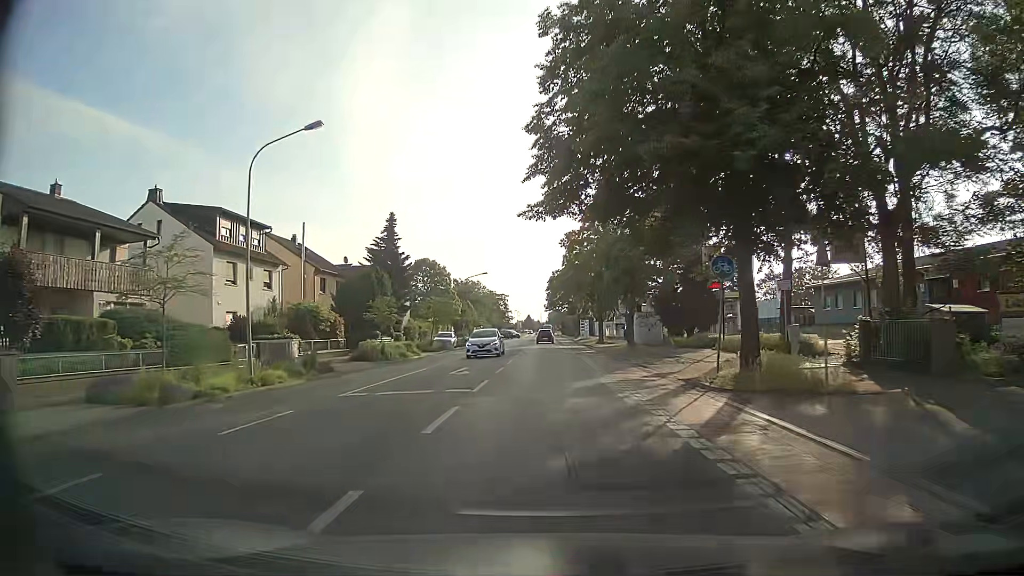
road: tertiary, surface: asphalt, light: Day
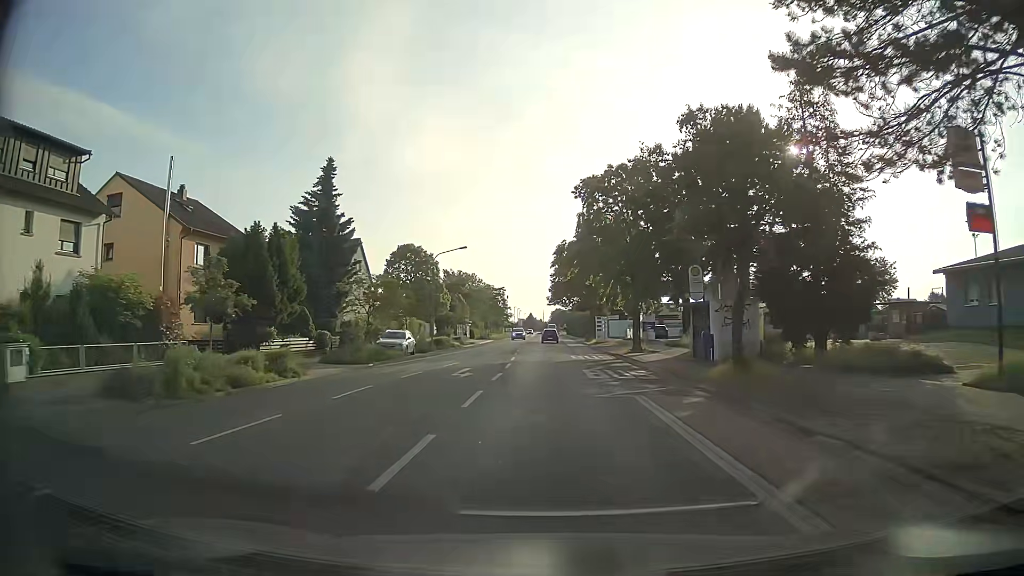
(-0.1, +21.3) m; 0°
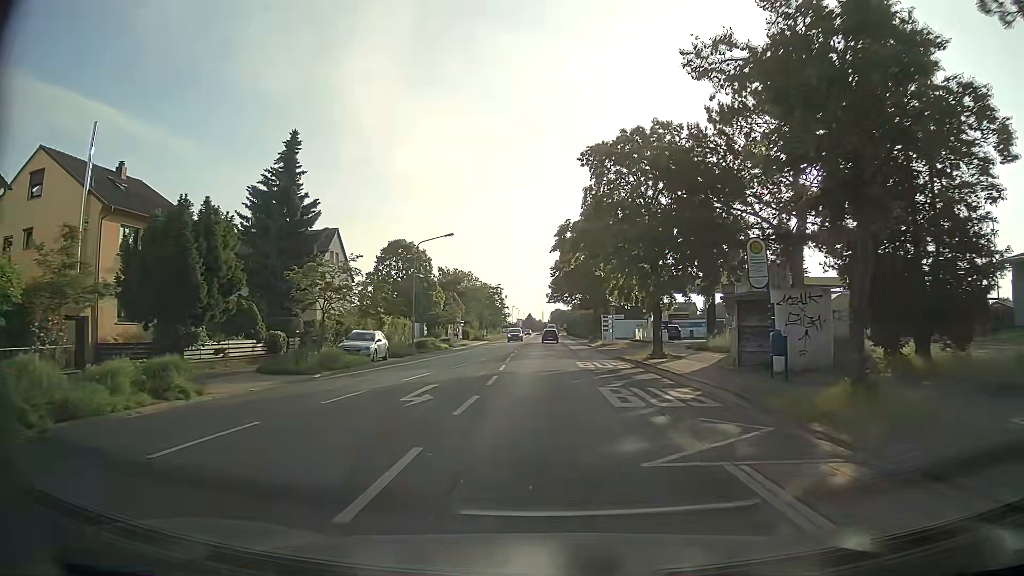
(0.0, +7.1) m; +1°
(0, +10) (0, +20) (0, +30) (0, +40) (0, +50) (0, +60) (0, +70) (0, +80) (-1, +90) (-1, +100) m
